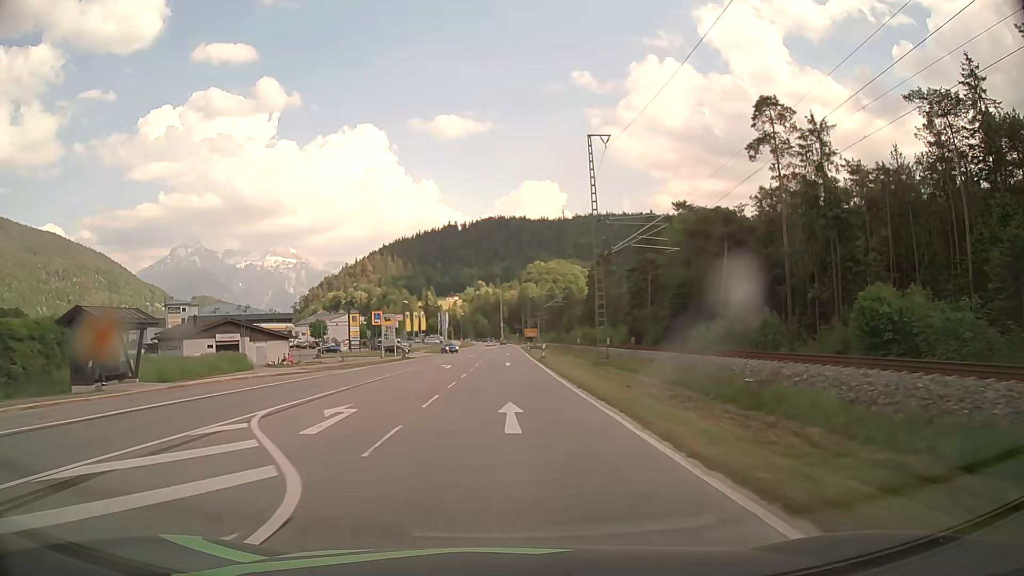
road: primary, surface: asphalt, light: Day
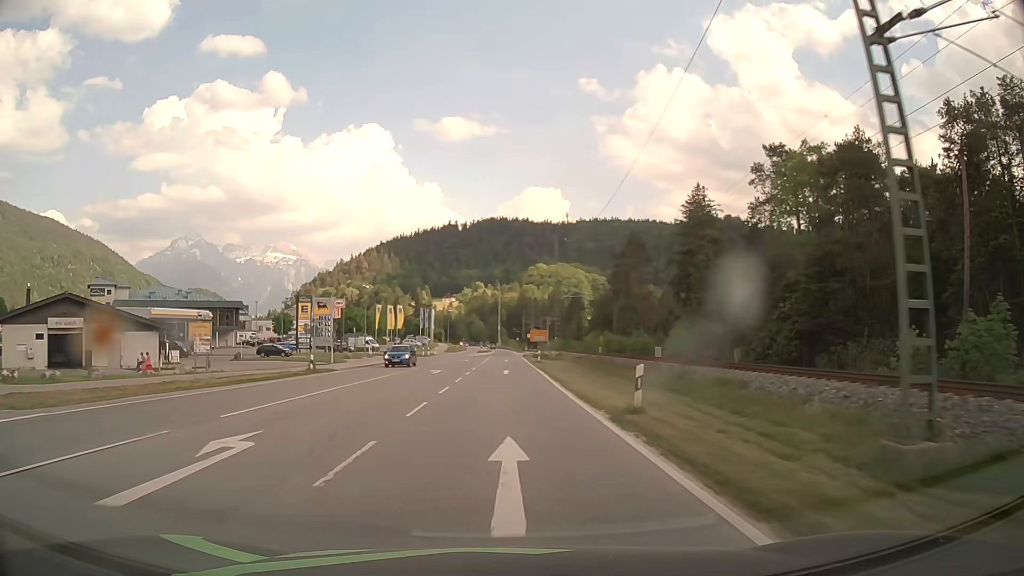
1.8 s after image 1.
(+0.1, +31.8) m; 0°
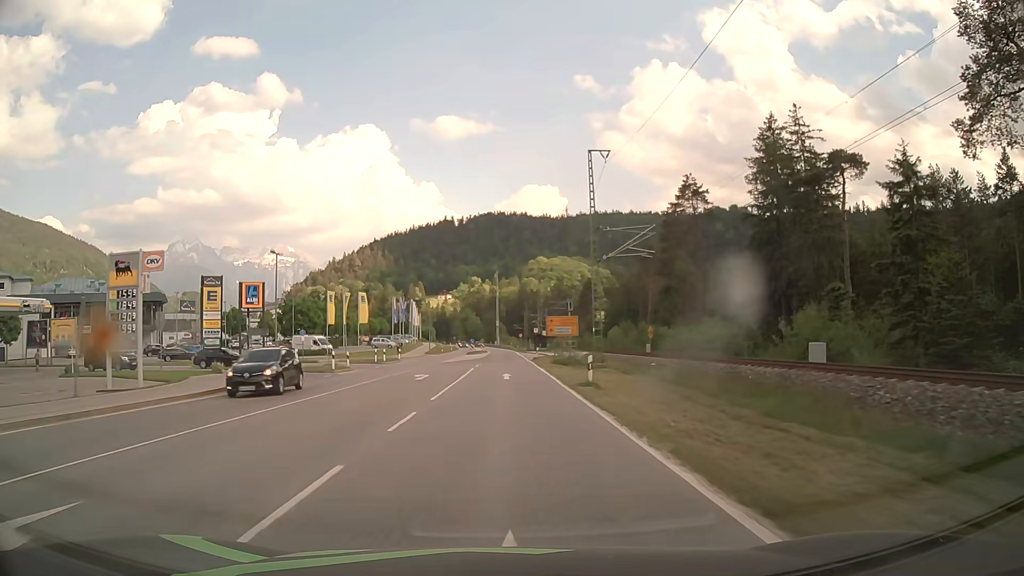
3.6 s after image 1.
(+0.1, +32.0) m; 0°
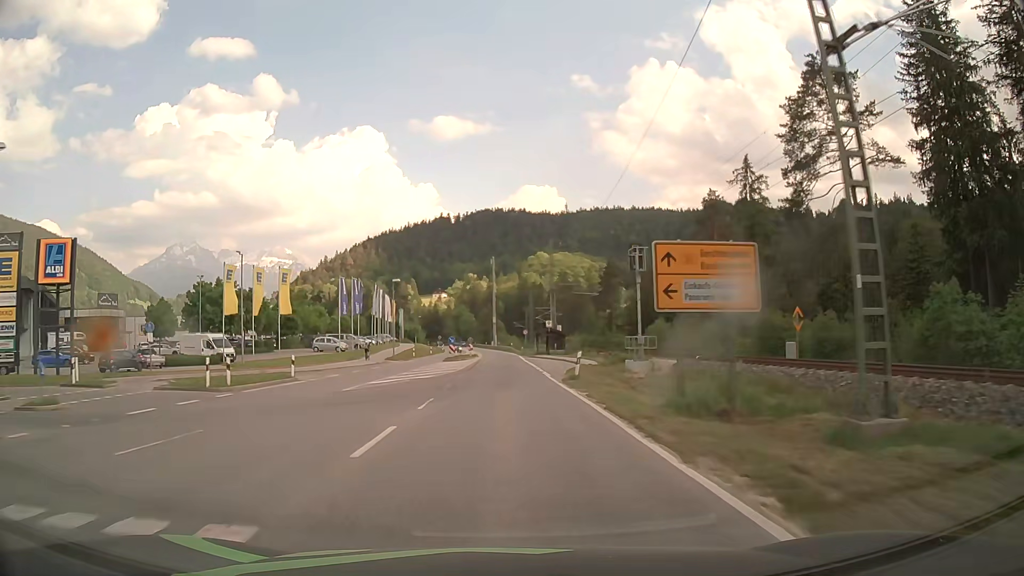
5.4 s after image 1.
(+0.1, +32.1) m; 0°
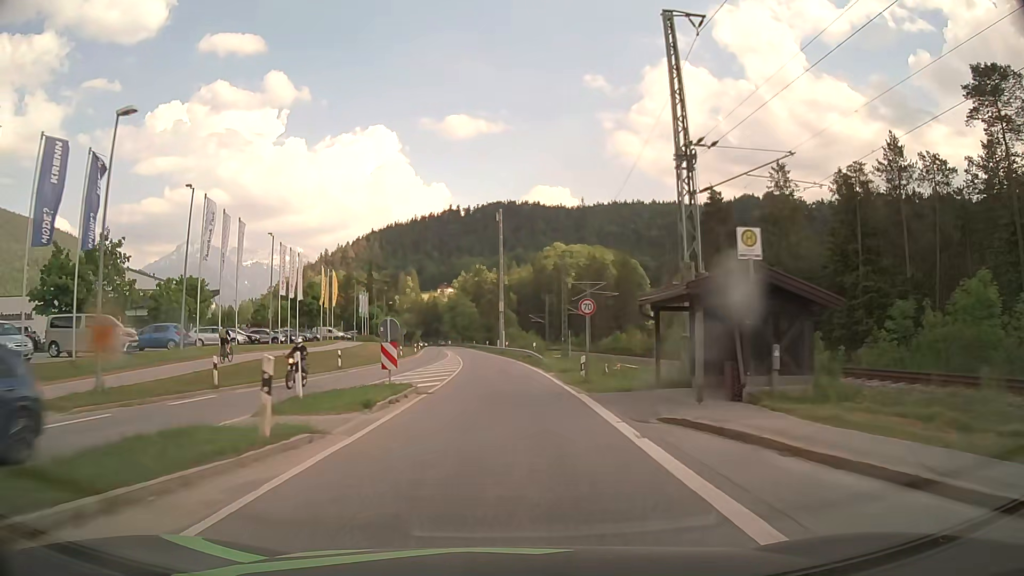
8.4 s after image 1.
(-0.2, +53.7) m; -1°
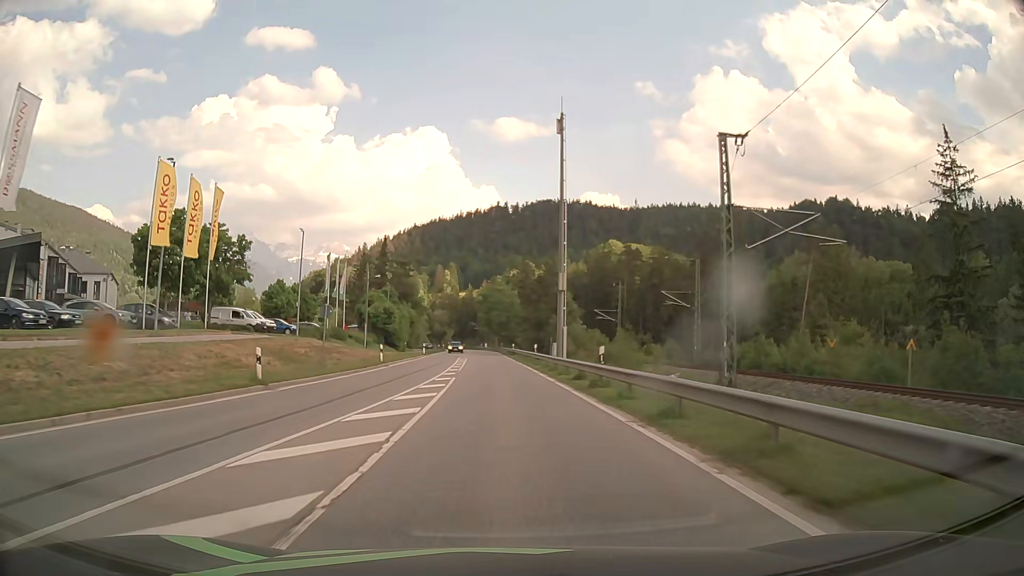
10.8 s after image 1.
(-1.2, +43.0) m; -4°
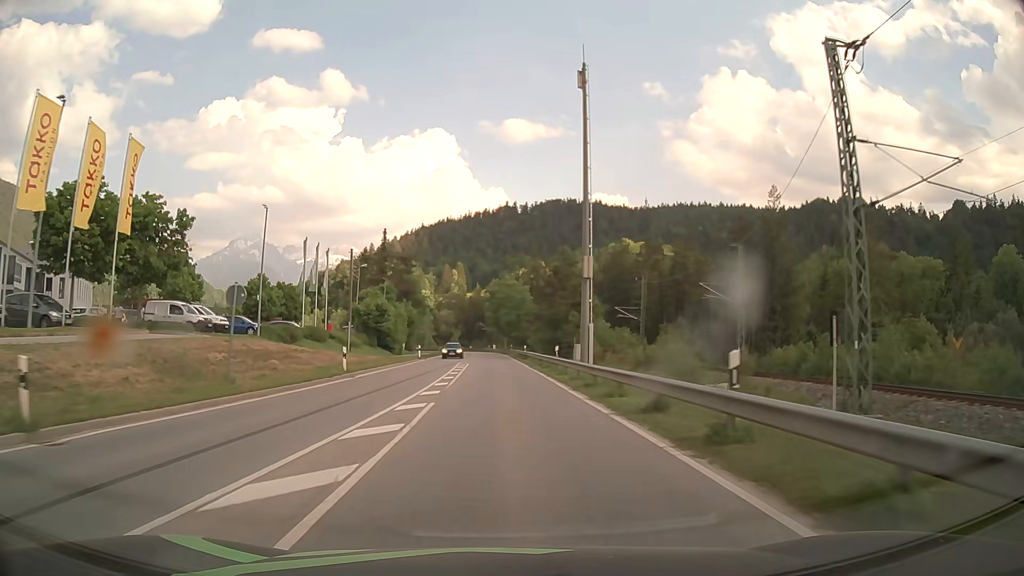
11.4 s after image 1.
(0.0, +10.7) m; -1°
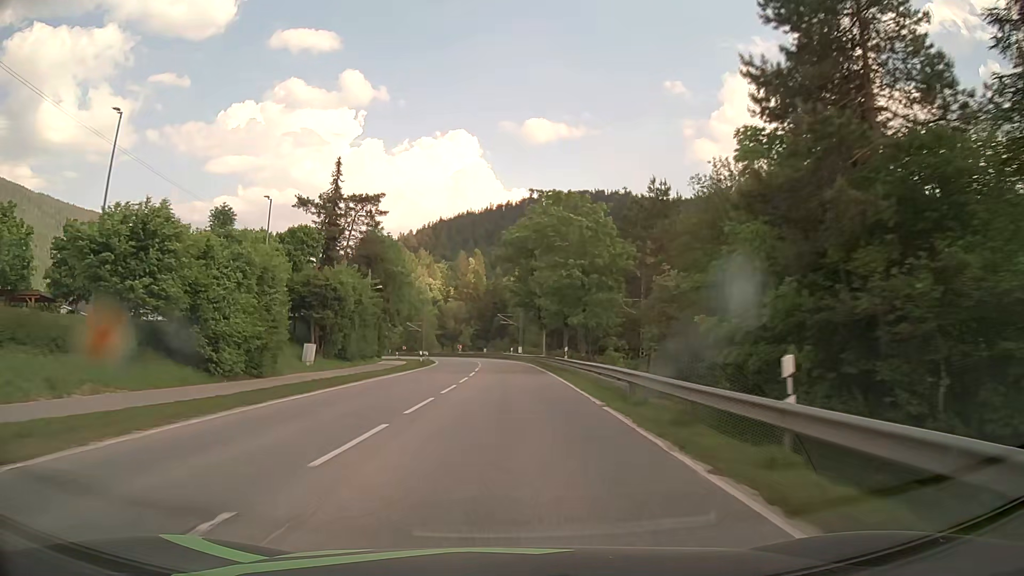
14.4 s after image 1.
(-1.1, +53.5) m; -2°
(0, +10) (0, +20) (0, +30) (0, +40) (0, +50) (-1, +60) (-2, +70) (-4, +80) (-6, +90) (-9, +99) m
